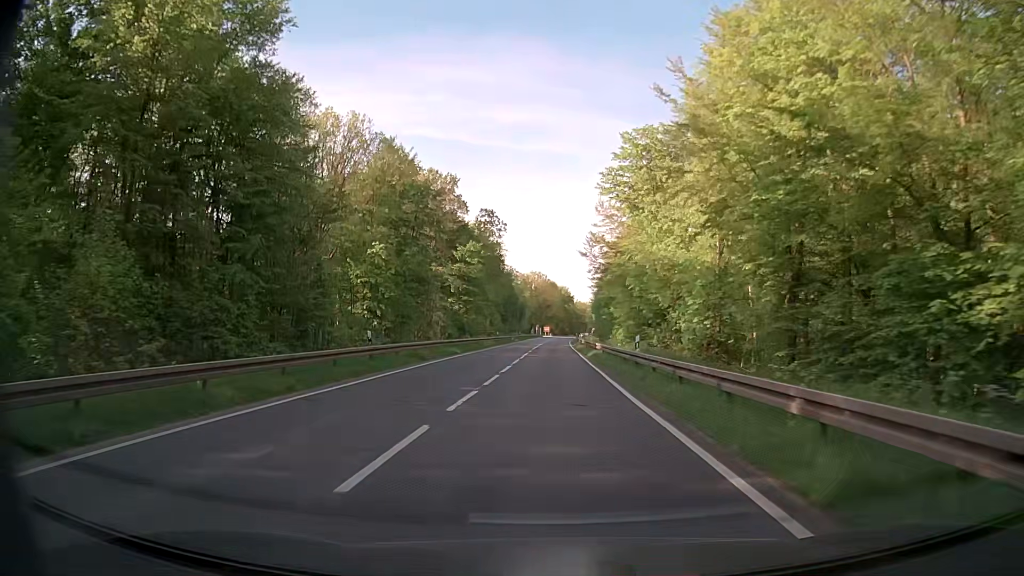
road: secondary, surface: asphalt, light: Day
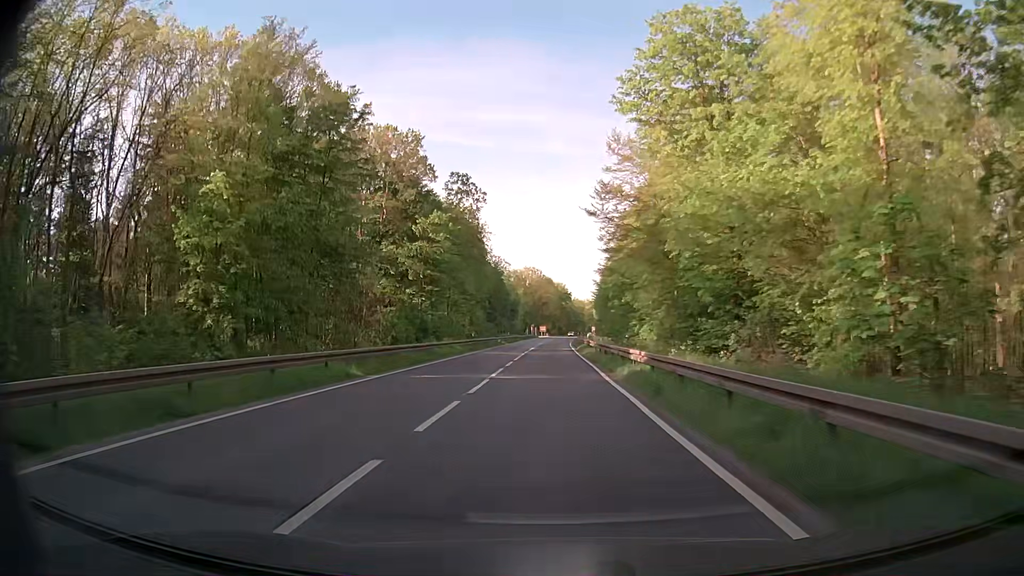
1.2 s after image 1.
(0.0, +20.4) m; 0°
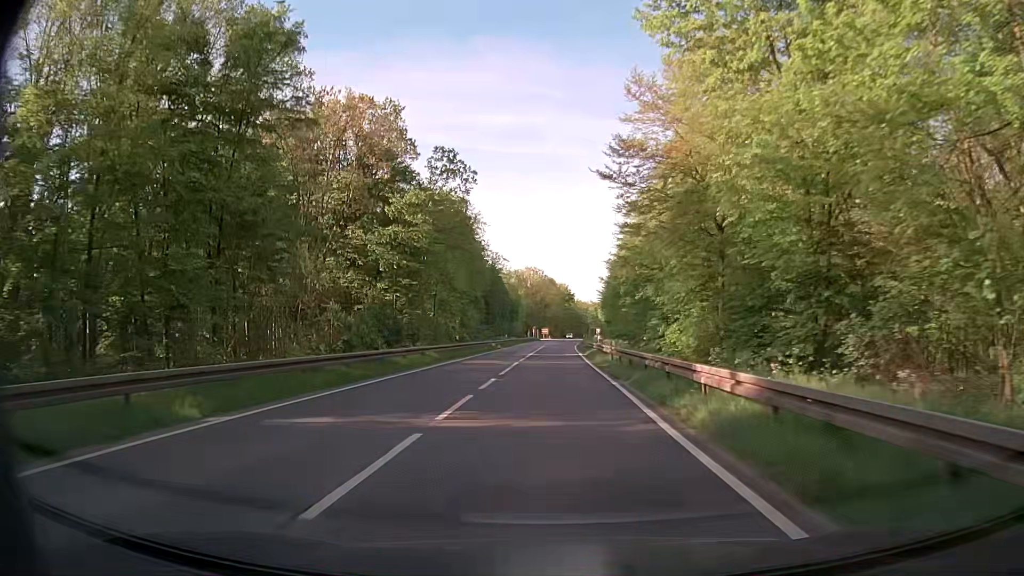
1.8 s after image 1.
(0.0, +10.2) m; 0°
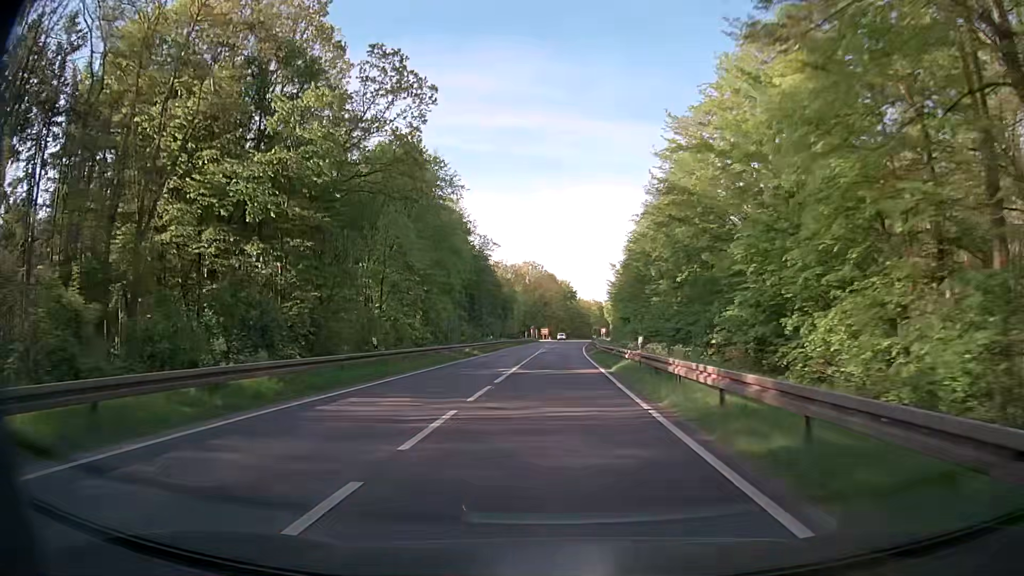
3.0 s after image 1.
(-0.3, +21.2) m; -1°
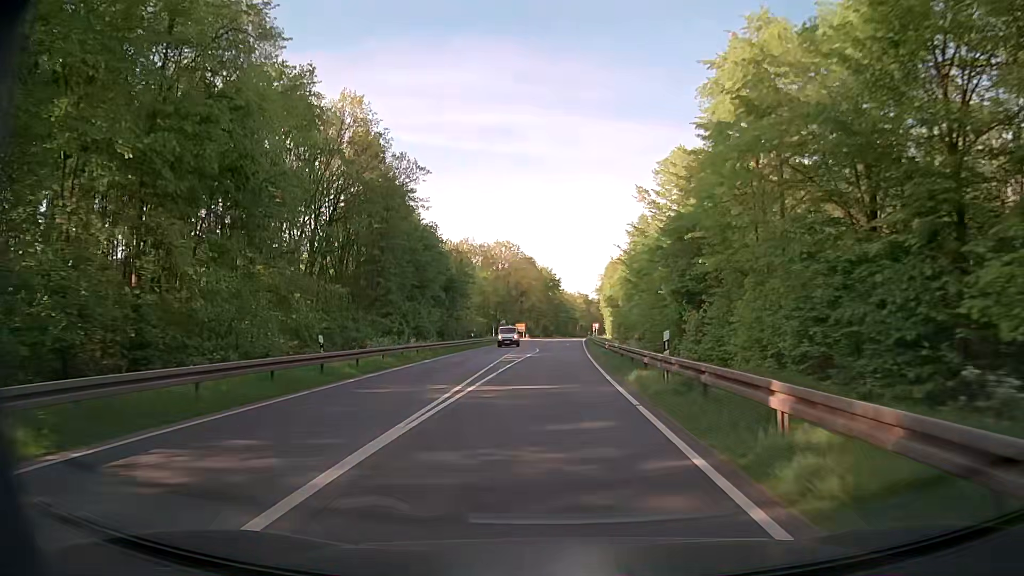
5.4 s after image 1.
(+0.5, +44.0) m; +1°
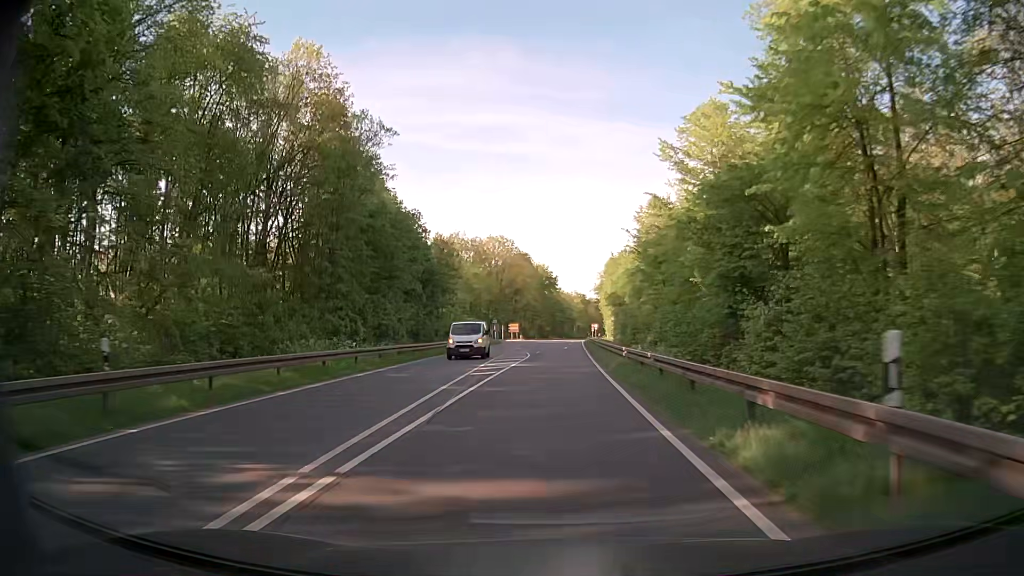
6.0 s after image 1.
(+0.1, +10.9) m; 0°
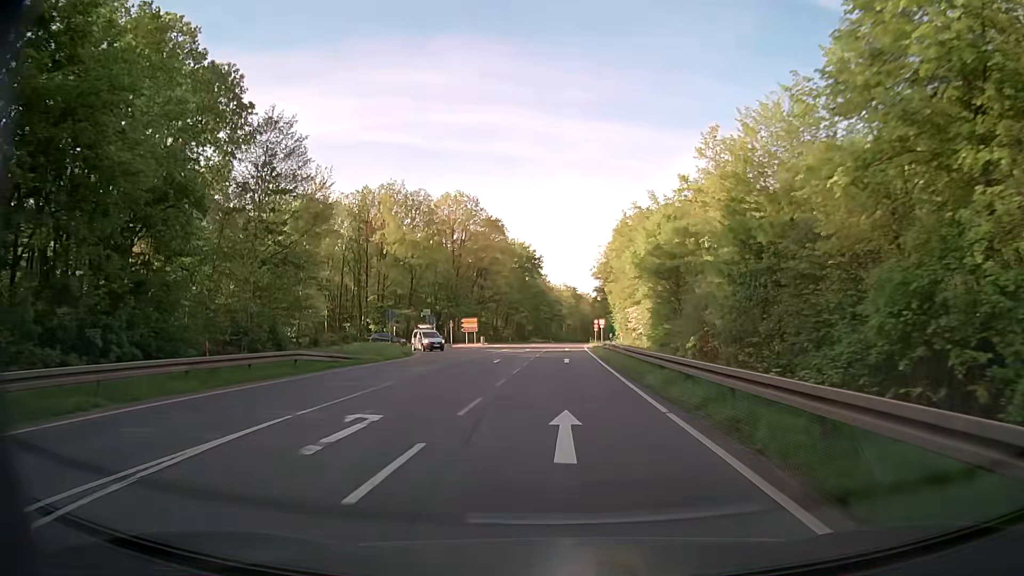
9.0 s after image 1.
(+1.3, +53.9) m; +2°
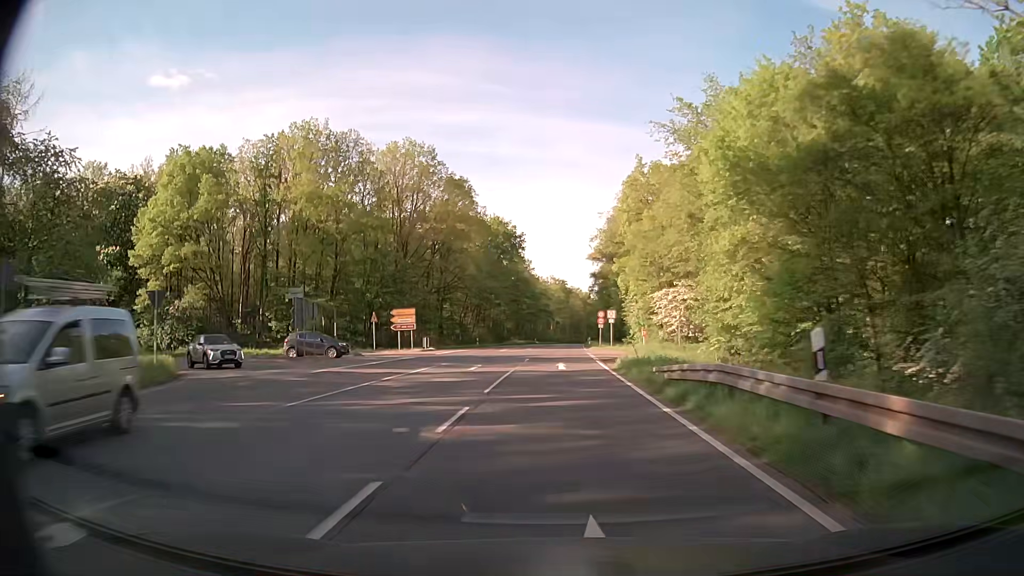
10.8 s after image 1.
(+0.3, +32.2) m; +1°
(0, +10) (0, +20) (0, +30) (+1, +40) (+1, +50) (+1, +60) (+2, +70) (+2, +80) (+2, +90) (+3, +100) m
